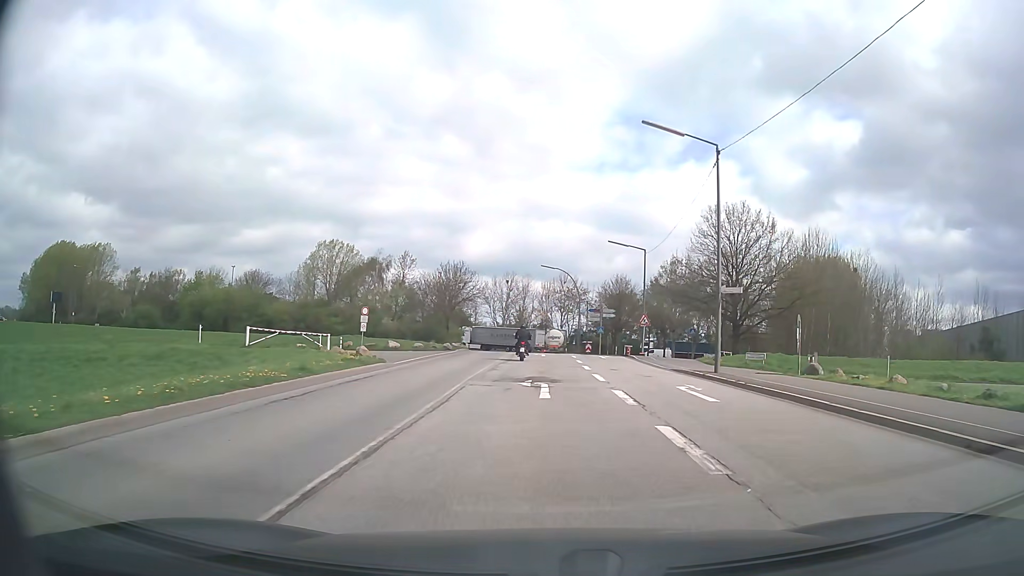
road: secondary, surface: asphalt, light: Day
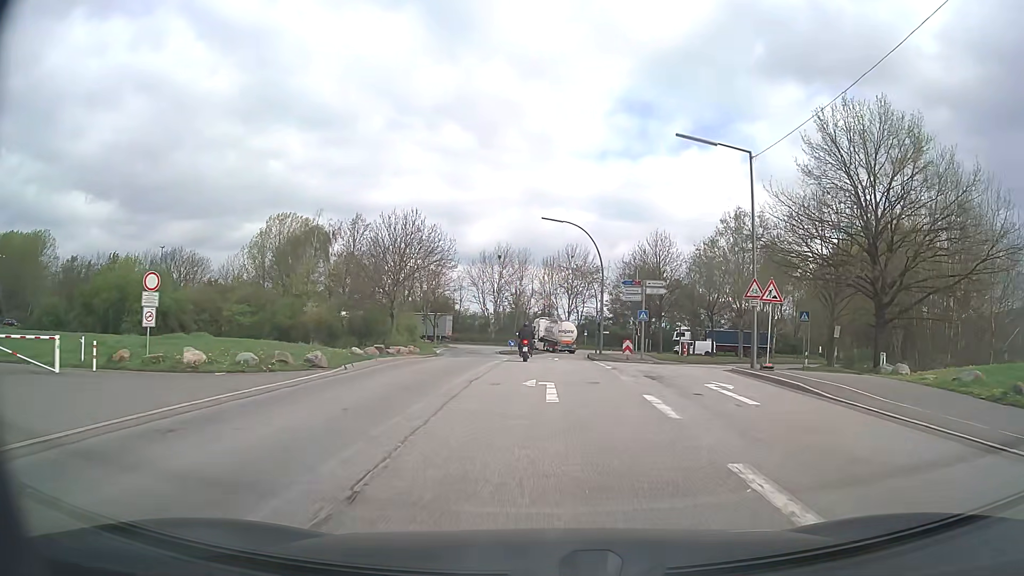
(0.0, +27.0) m; 0°
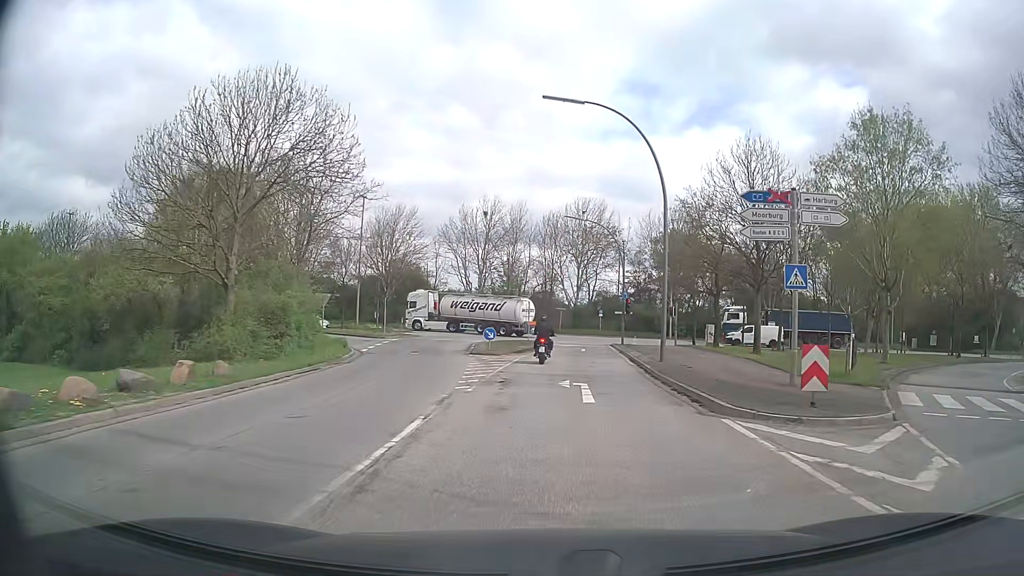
(0.0, +24.0) m; 0°
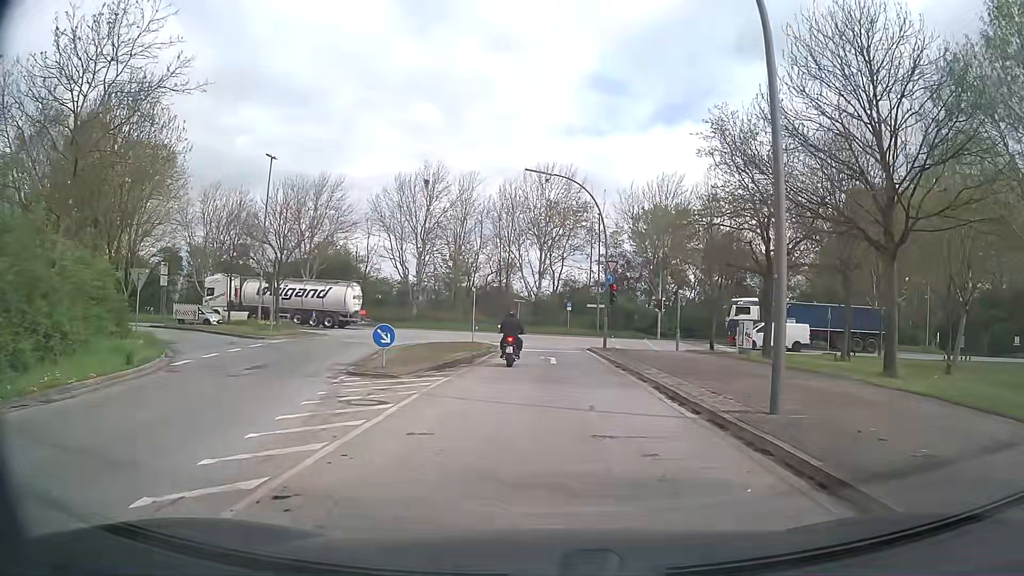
(+0.3, +14.6) m; +3°
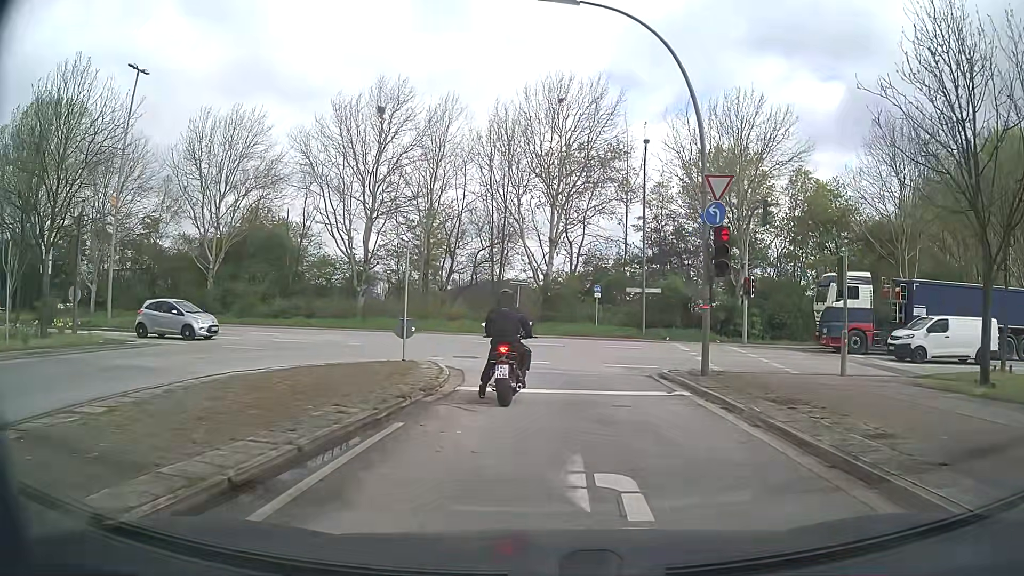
(-0.1, +20.4) m; 0°
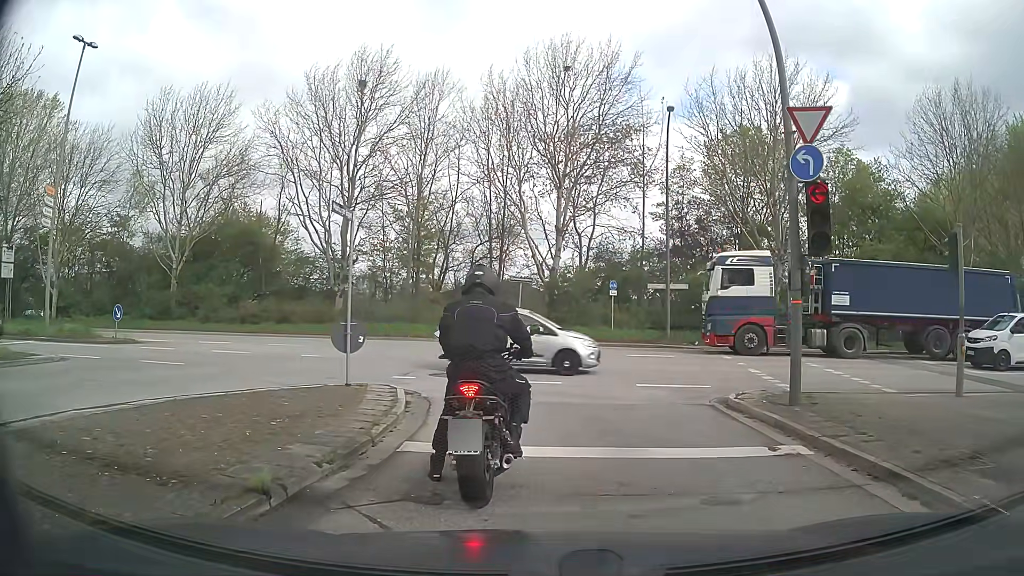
(0.0, +5.0) m; 0°
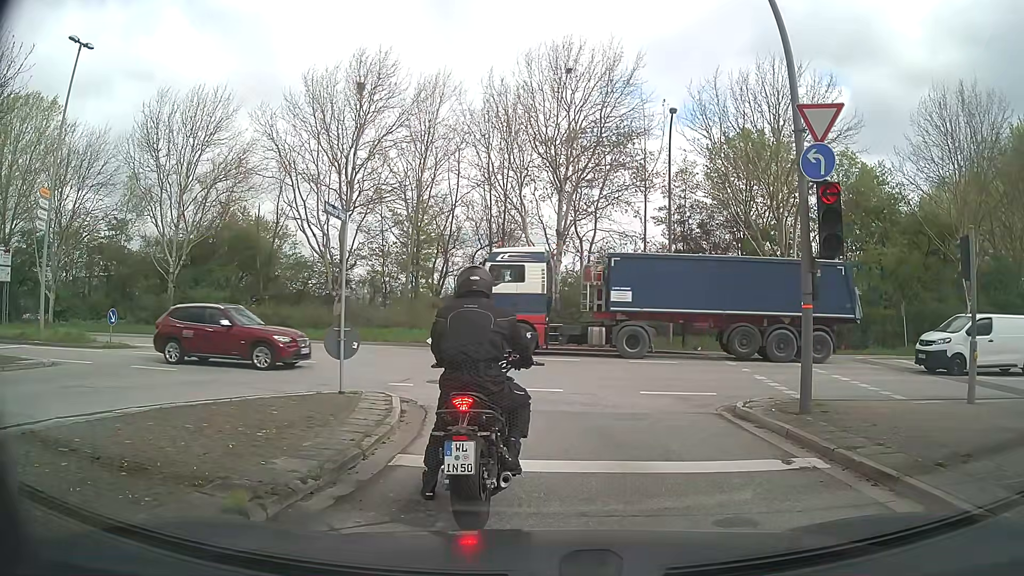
(0.0, +0.5) m; 0°
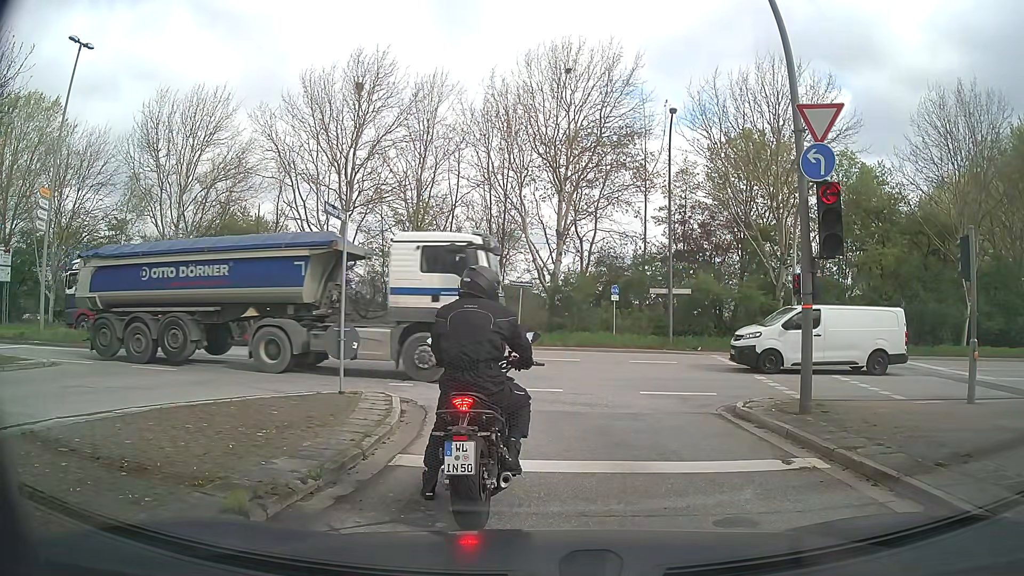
(0.0, 0.0) m; 0°
(0, +10) (-3, +19) (-11, +25) (-21, +27) (-31, +27) (-41, +27) (-51, +26) (-61, +25) (-71, +24) (-81, +23) m
